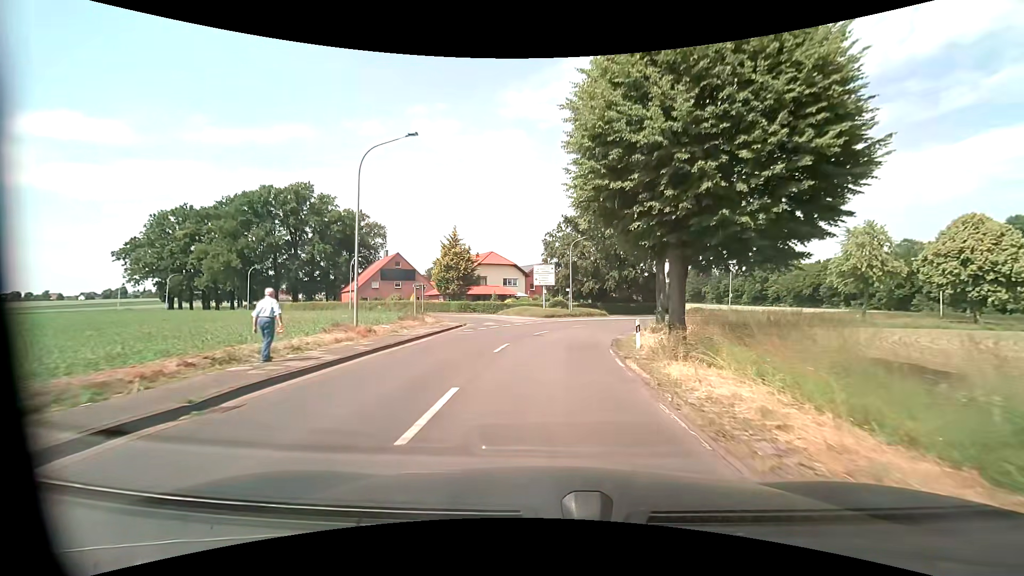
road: secondary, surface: asphalt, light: Day
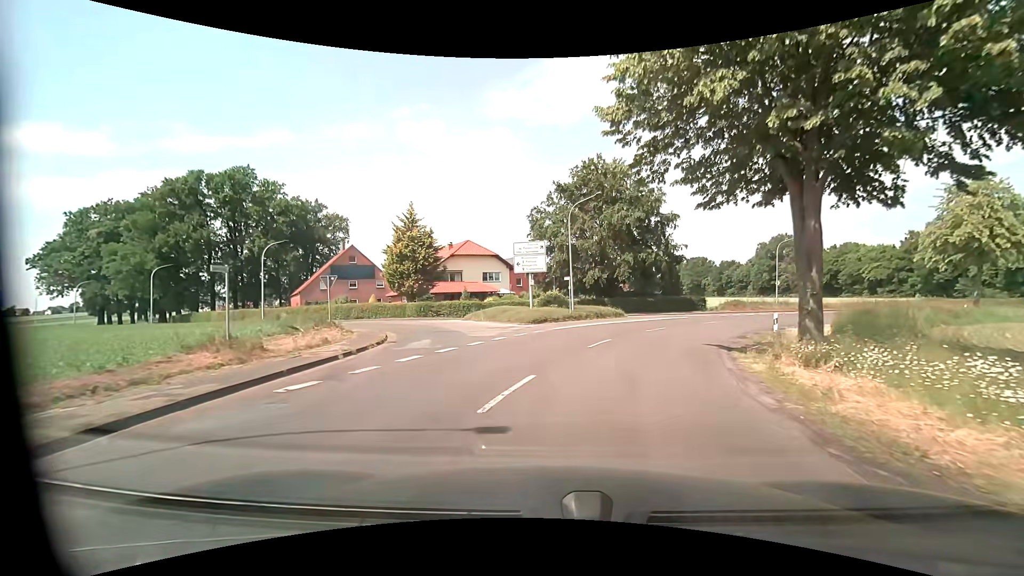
(+0.2, +16.4) m; +3°
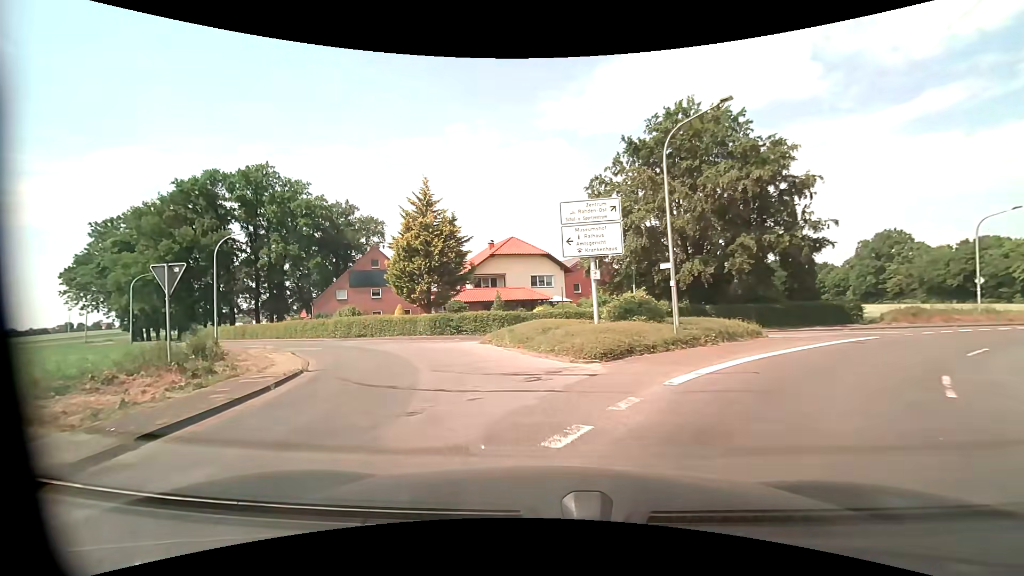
(-0.6, +14.5) m; -7°
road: unclassified
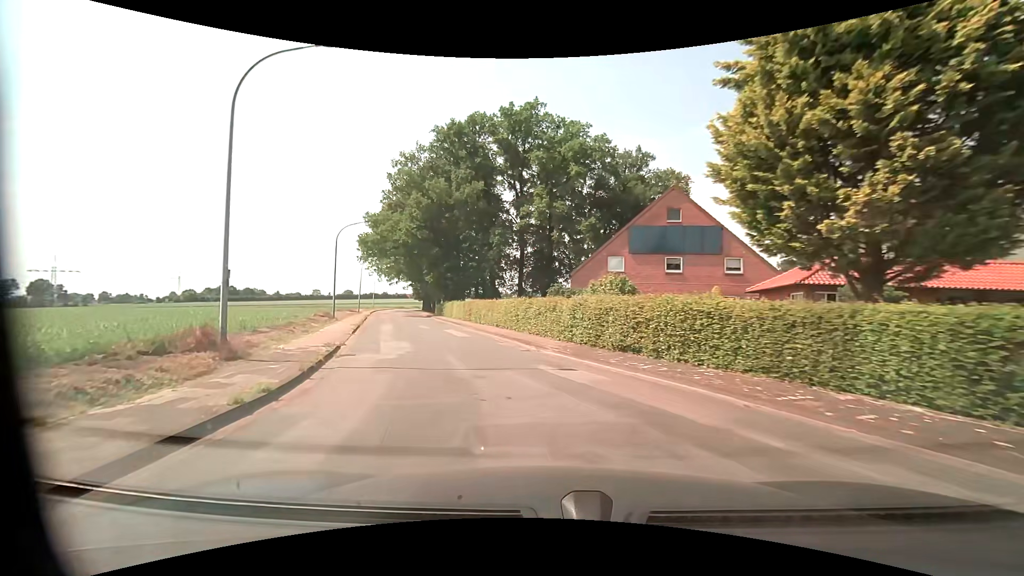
(-7.7, +24.8) m; -33°
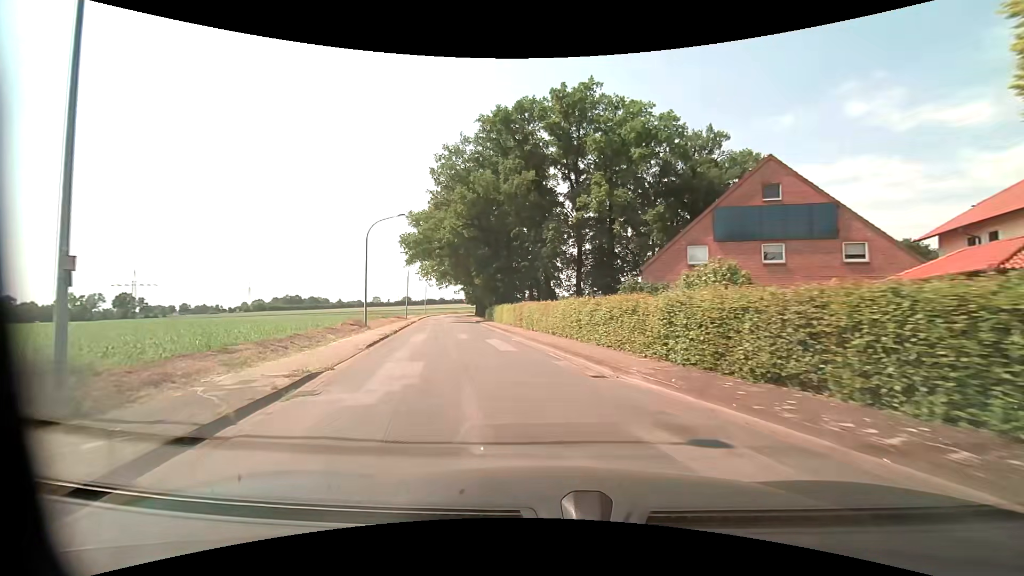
(-0.4, +5.8) m; -7°
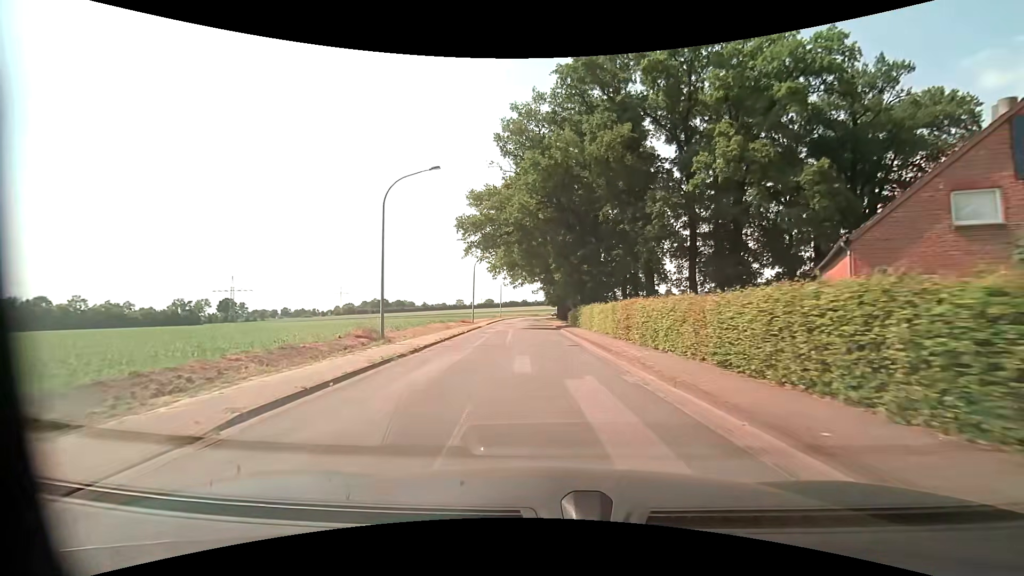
(-1.2, +12.4) m; -10°
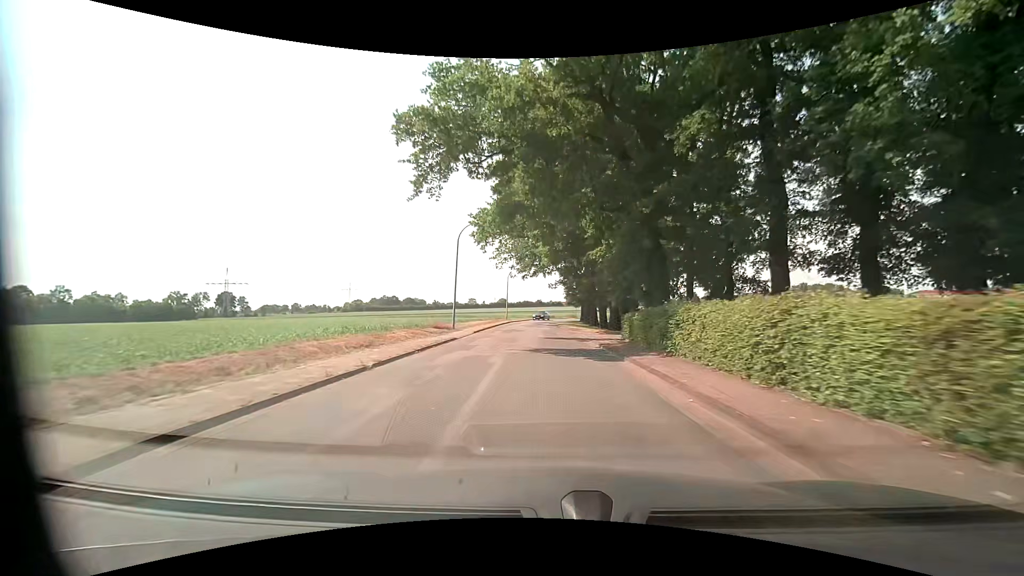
(-0.9, +21.4) m; -2°
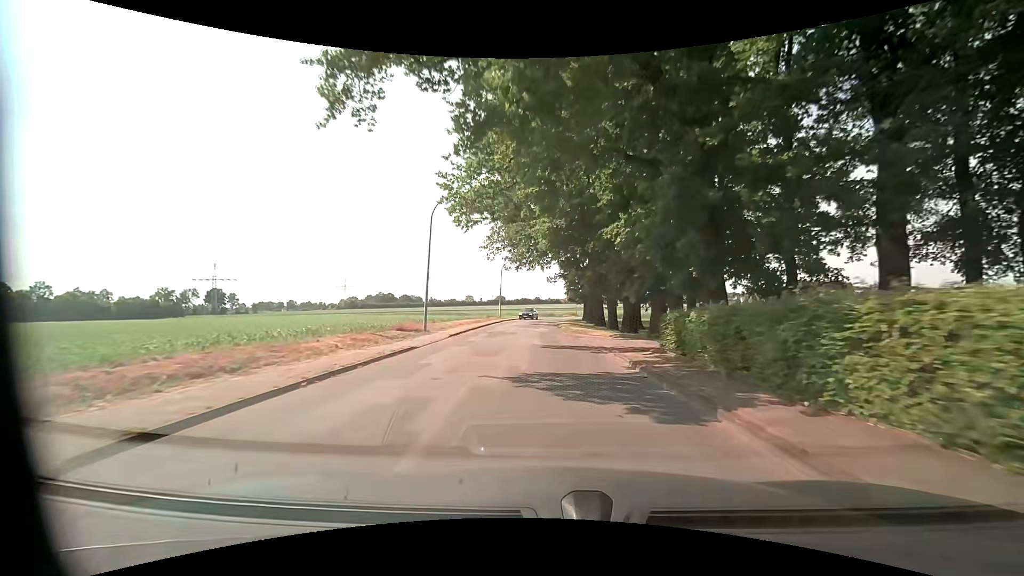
(0.0, +7.8) m; 0°
(0, +10) (0, +20) (0, +30) (-1, +40) (-1, +50) (0, +60) (+2, +70) (+4, +79) (+8, +89) (+14, +97) m
